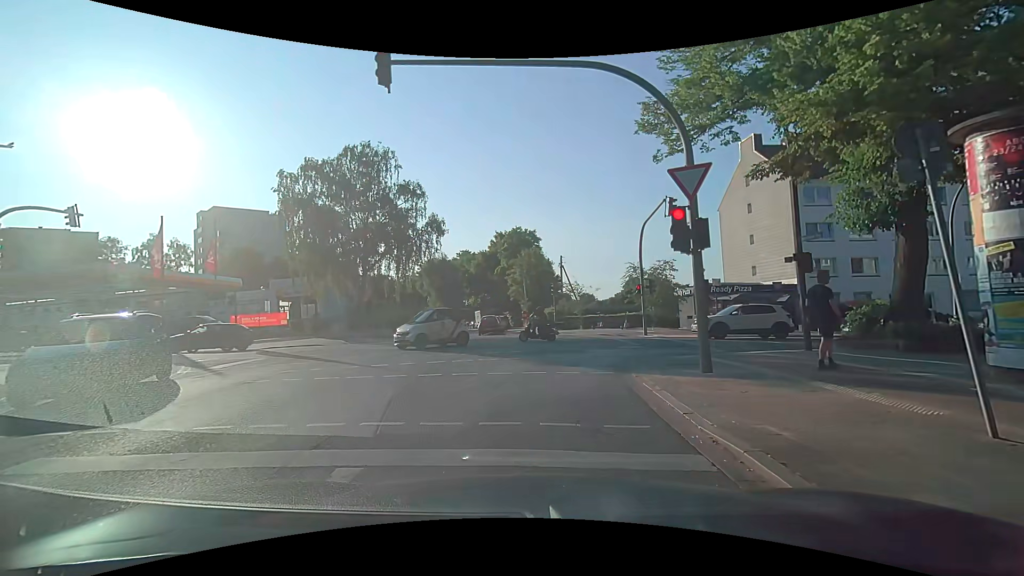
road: tertiary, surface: asphalt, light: Day
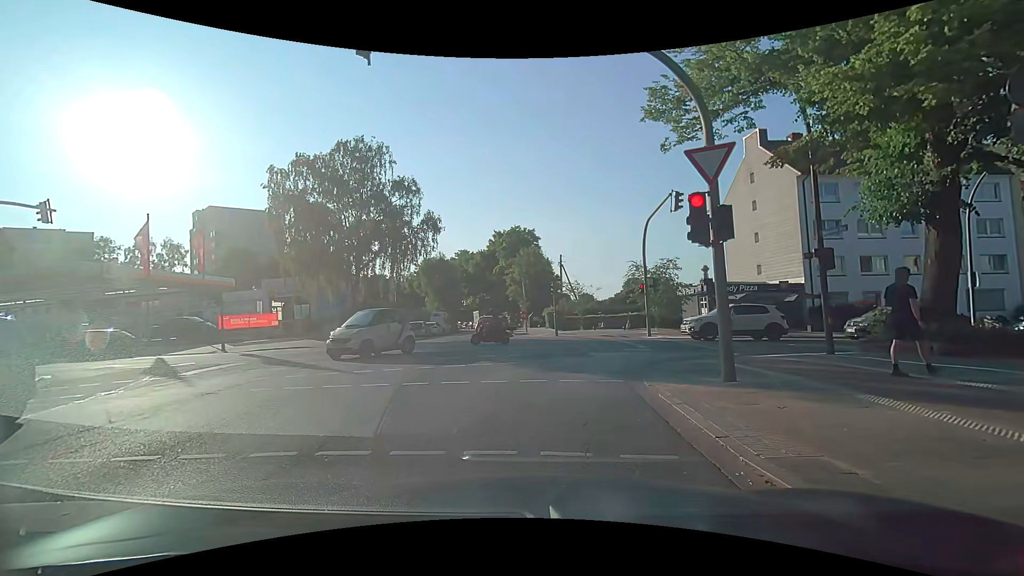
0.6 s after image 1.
(0.0, +1.1) m; -1°
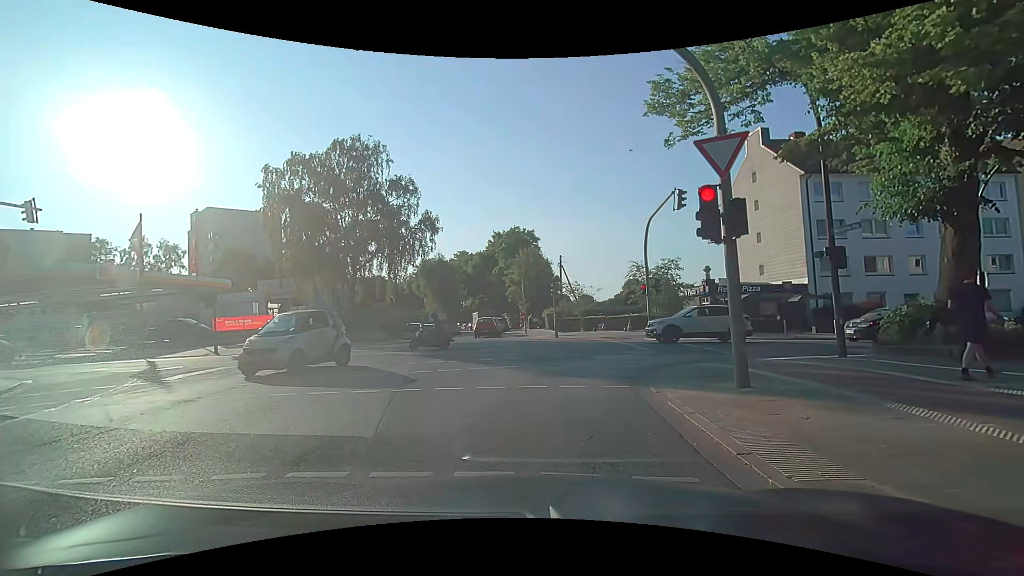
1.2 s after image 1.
(0.0, +0.5) m; 0°
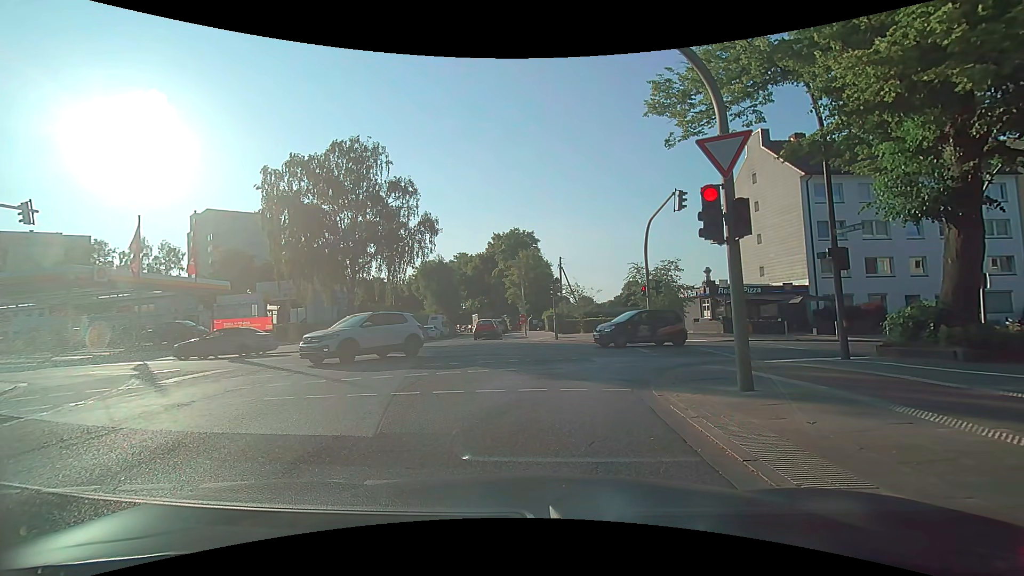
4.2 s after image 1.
(0.0, +0.2) m; 0°
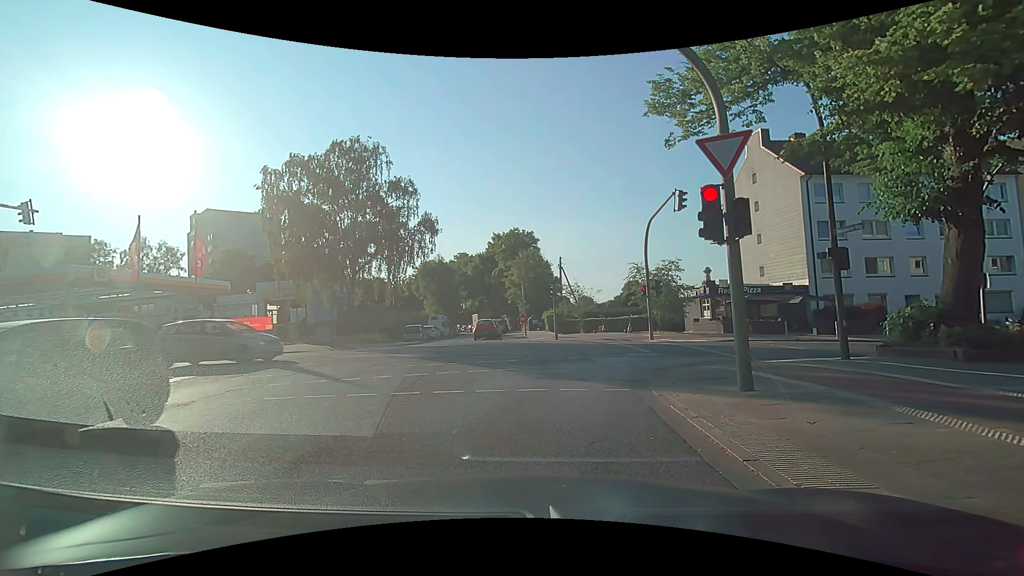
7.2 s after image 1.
(0.0, 0.0) m; 0°
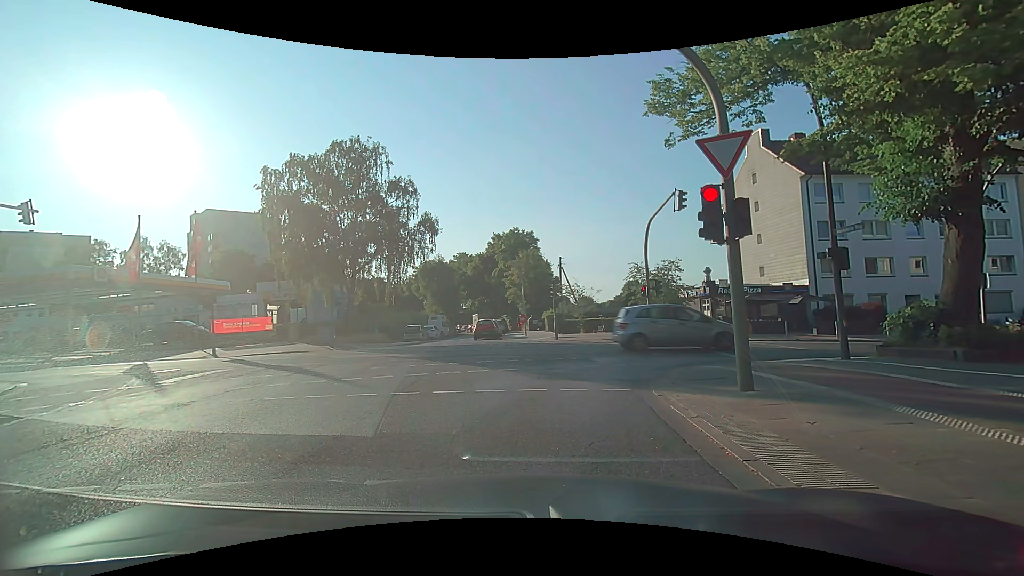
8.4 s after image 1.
(0.0, 0.0) m; 0°
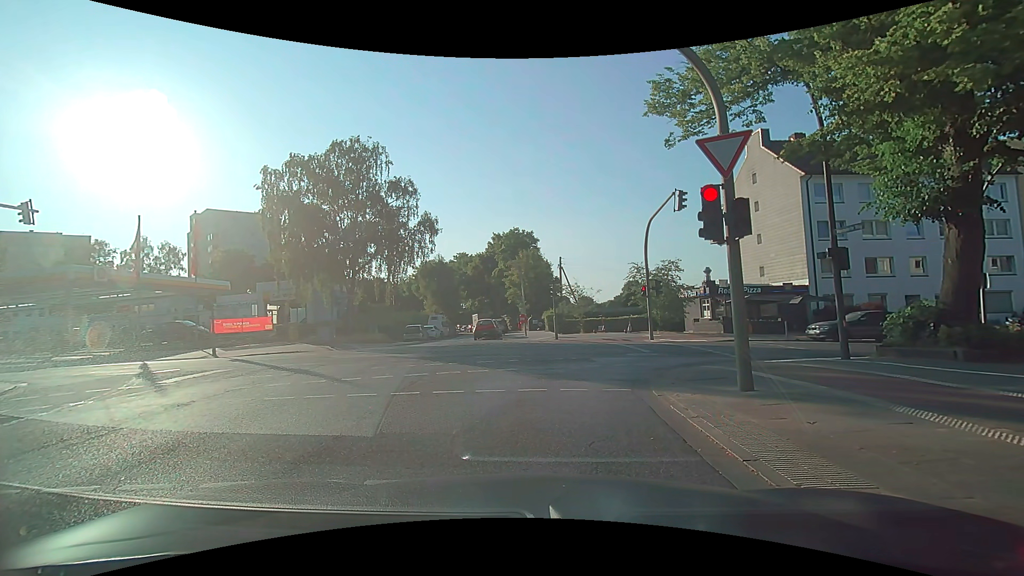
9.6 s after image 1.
(0.0, 0.0) m; 0°
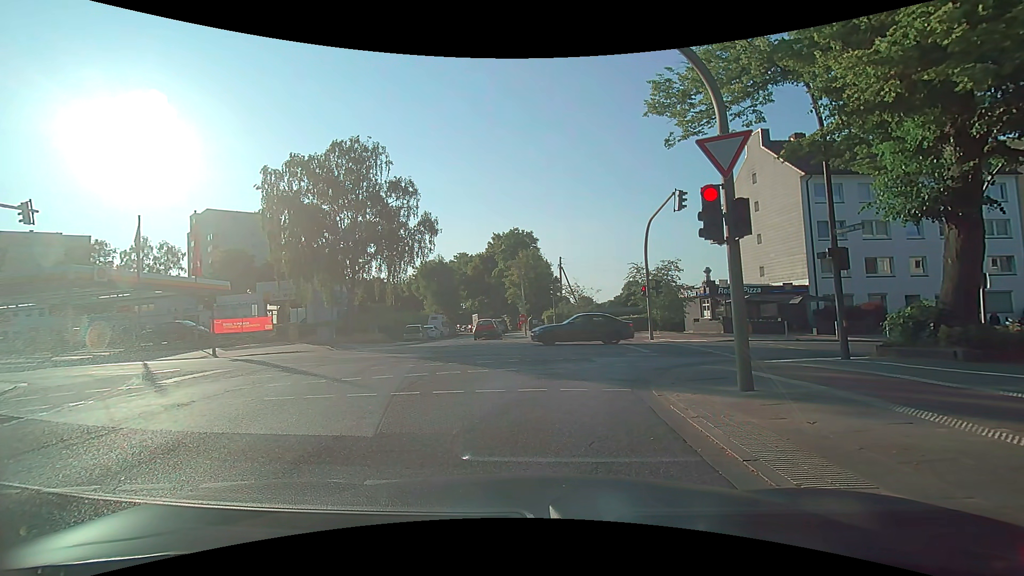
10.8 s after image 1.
(0.0, 0.0) m; 0°
